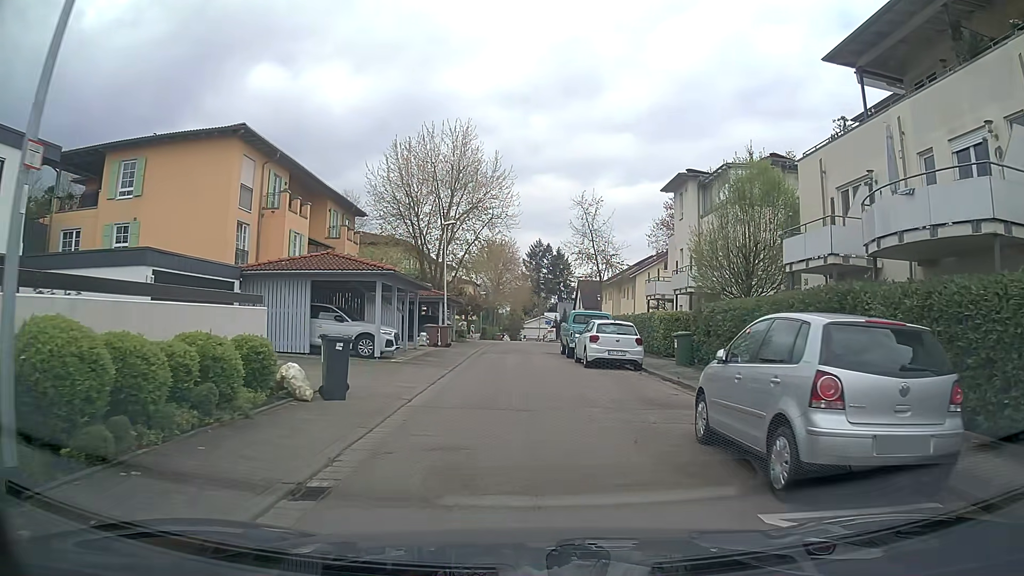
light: Day
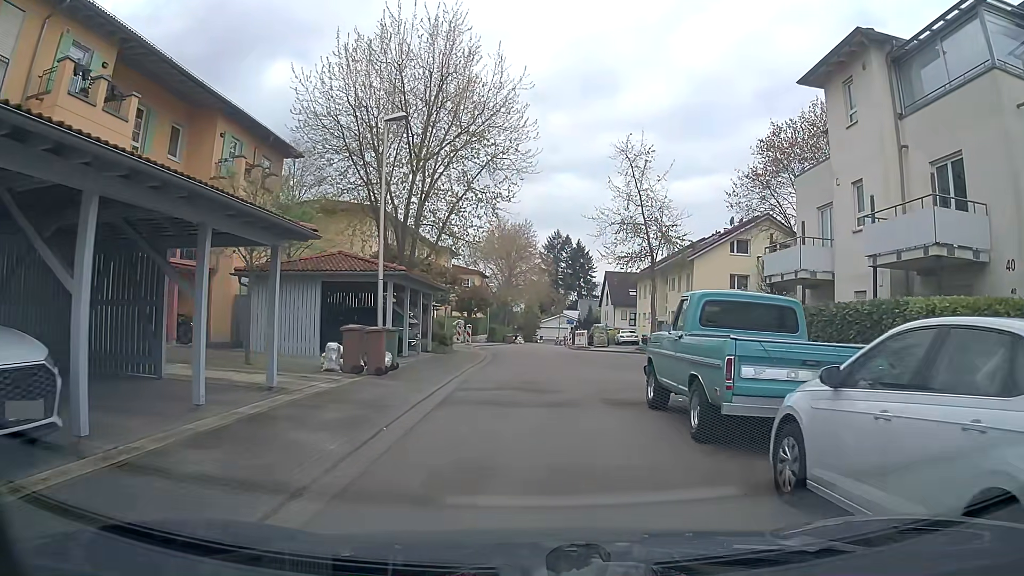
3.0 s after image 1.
(-0.4, +17.6) m; -2°
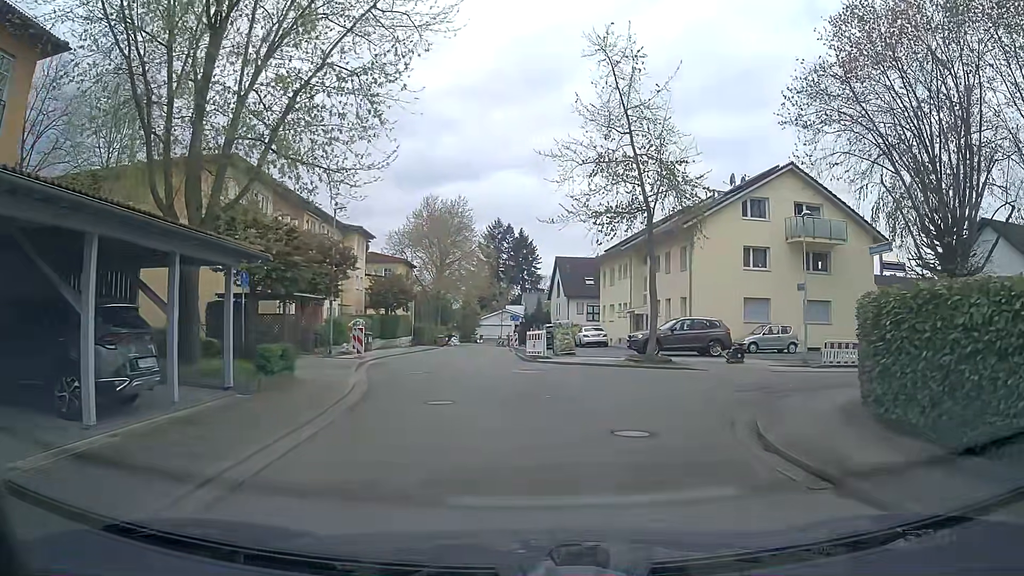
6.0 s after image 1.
(+0.4, +15.1) m; +3°
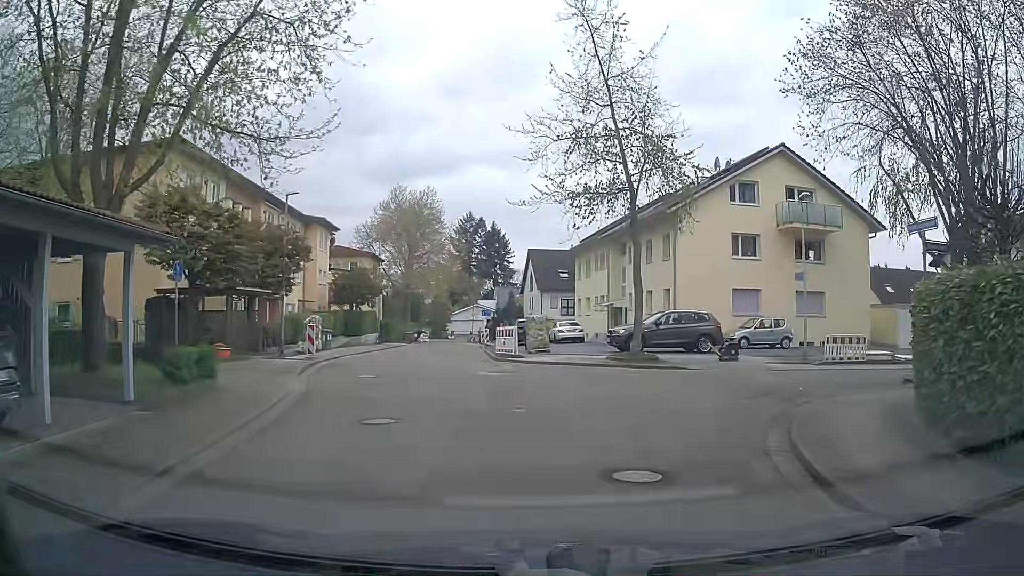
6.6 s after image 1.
(+0.1, +2.7) m; +2°
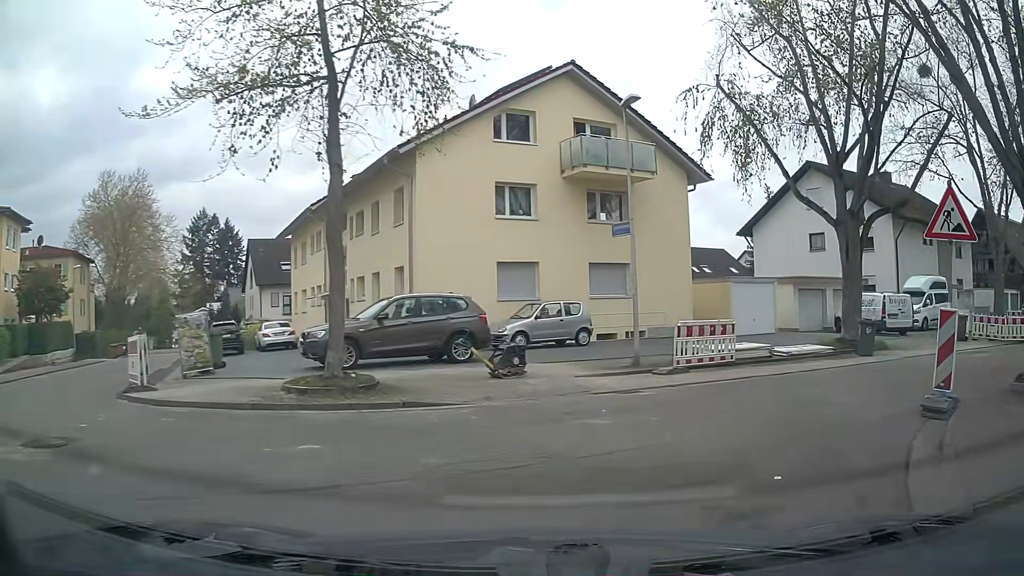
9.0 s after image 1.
(+2.0, +10.3) m; +24°
